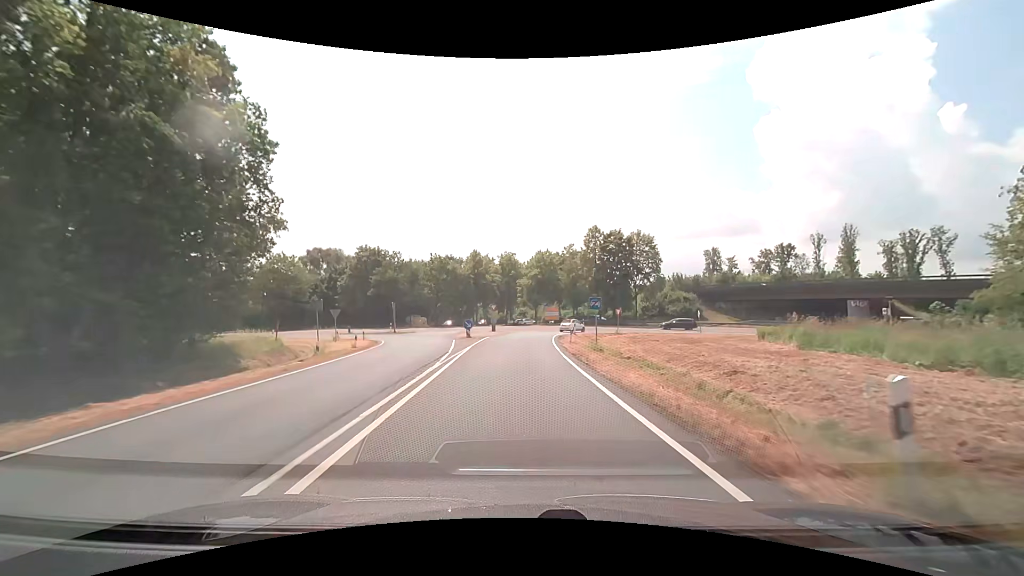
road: trunk_link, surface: asphalt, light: Day
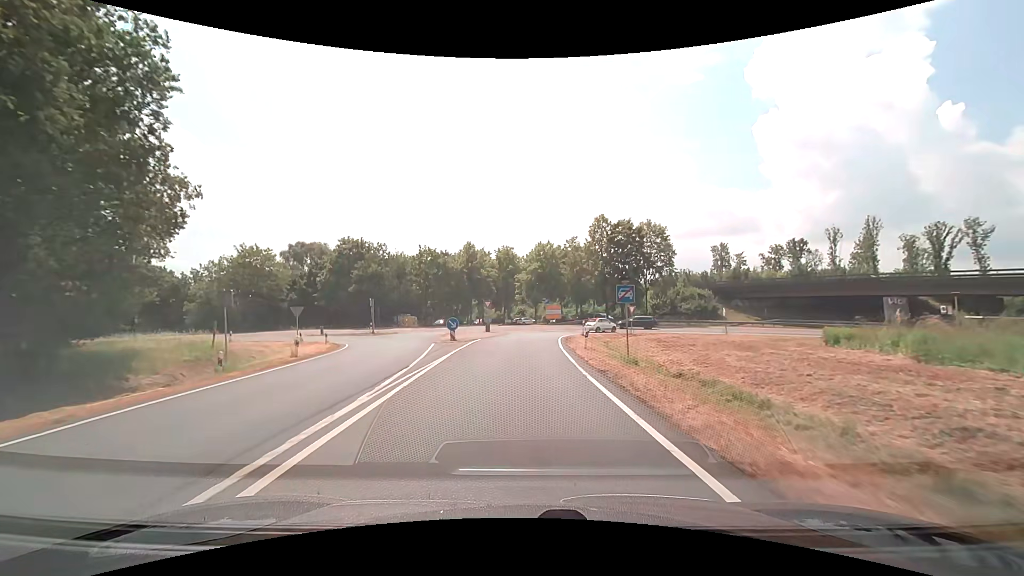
(0.0, +7.5) m; 0°
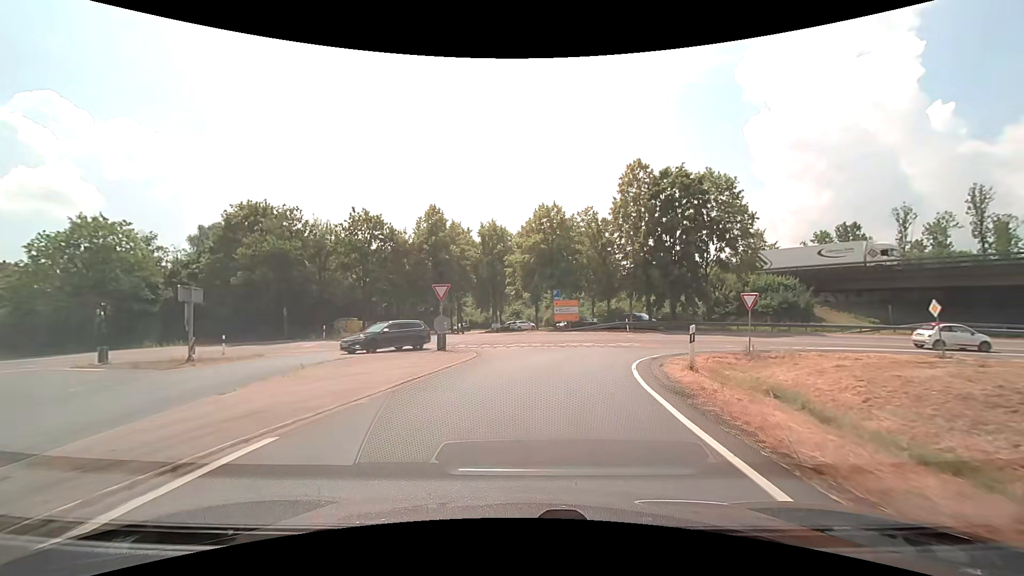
(+0.1, +25.7) m; +1°
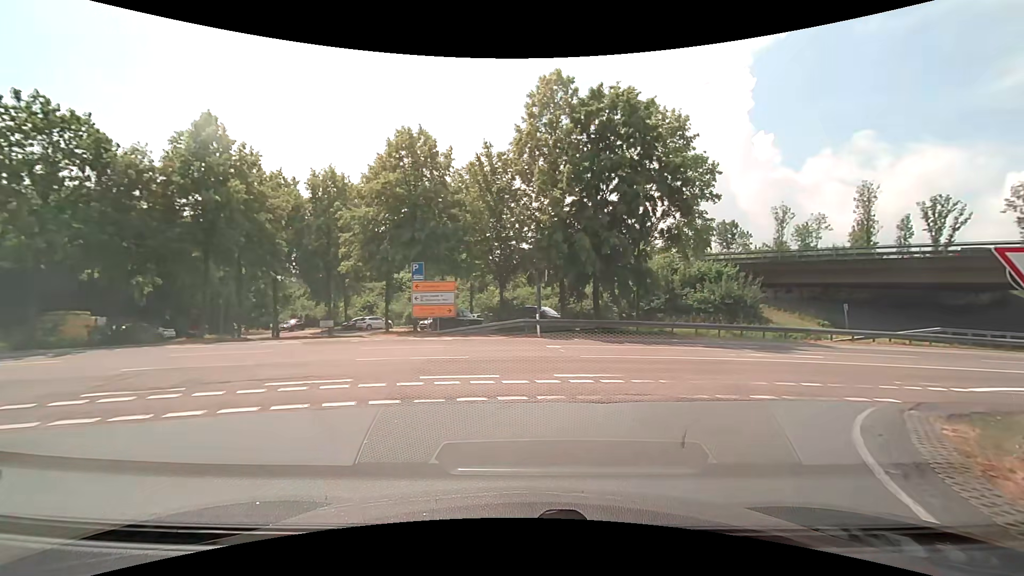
(+1.1, +17.5) m; +14°
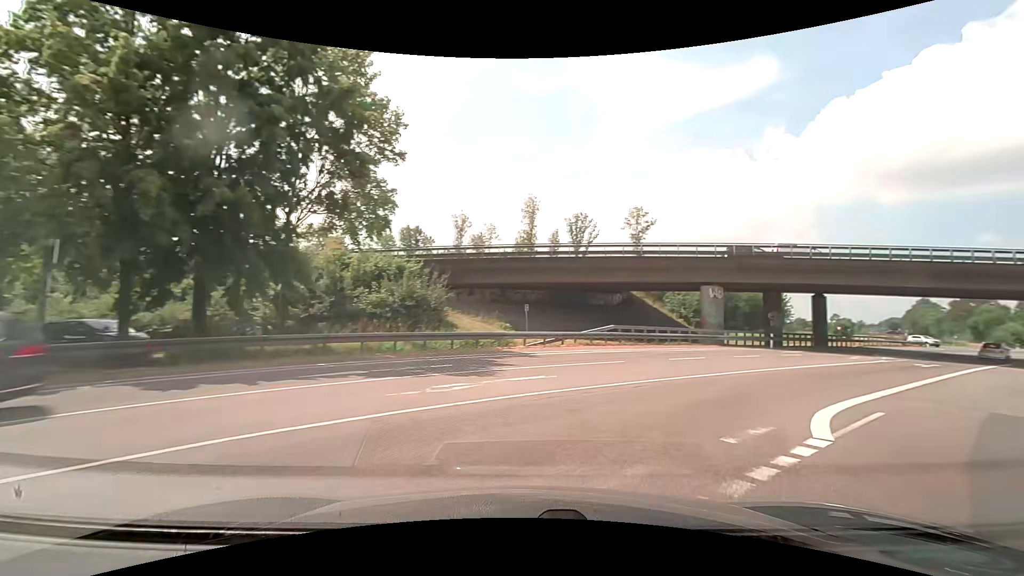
(+2.8, +9.9) m; +34°
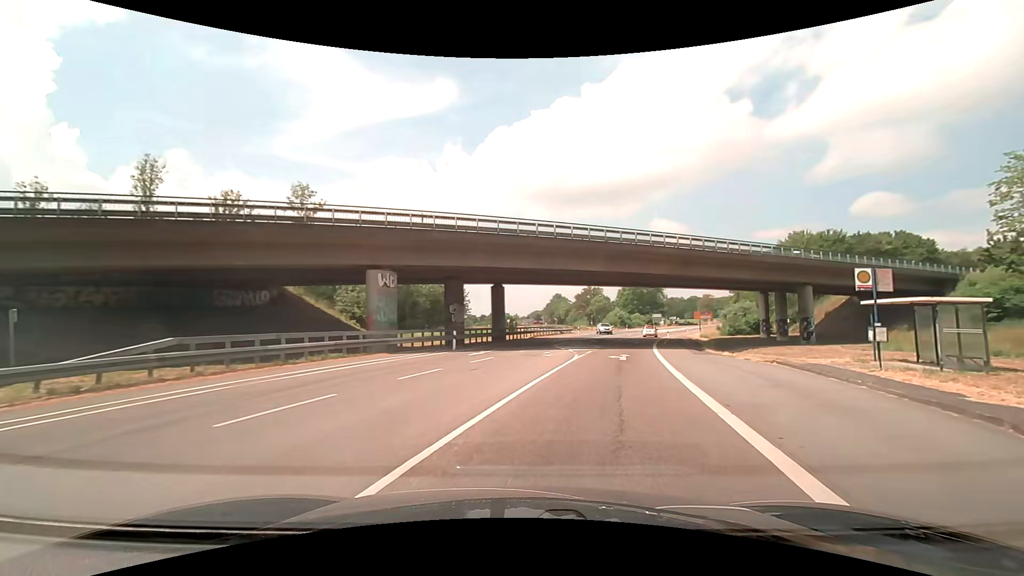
(+4.3, +12.3) m; +34°
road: secondary
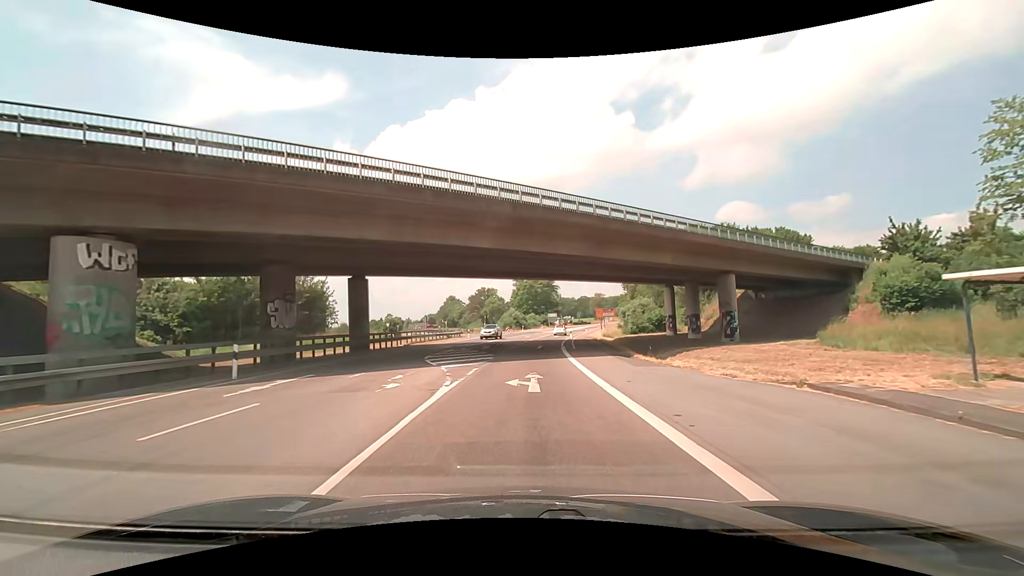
(+1.5, +11.3) m; +13°
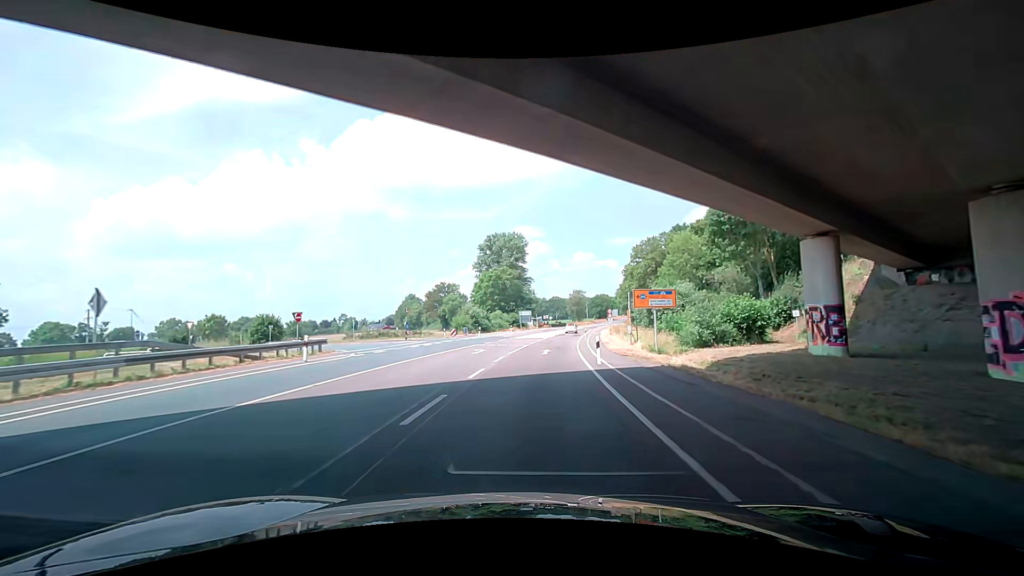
(+1.1, +37.8) m; +3°
(0, +10) (0, +20) (+1, +30) (+2, +40) (+3, +50) (+4, +60) (+6, +70) (+7, +80) (+9, +89) (+11, +99) m
